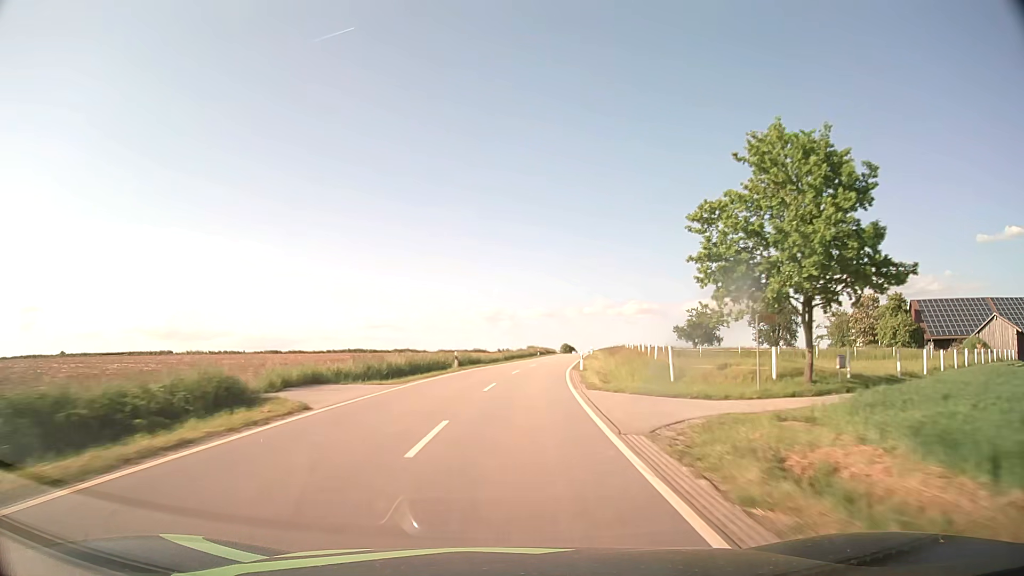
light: Day
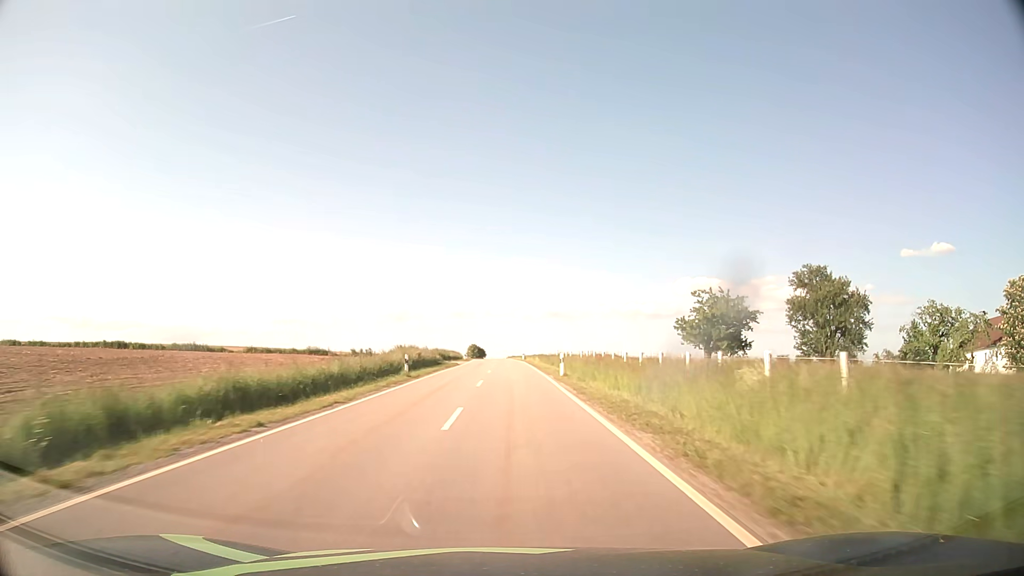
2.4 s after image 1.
(+4.6, +57.8) m; +8°
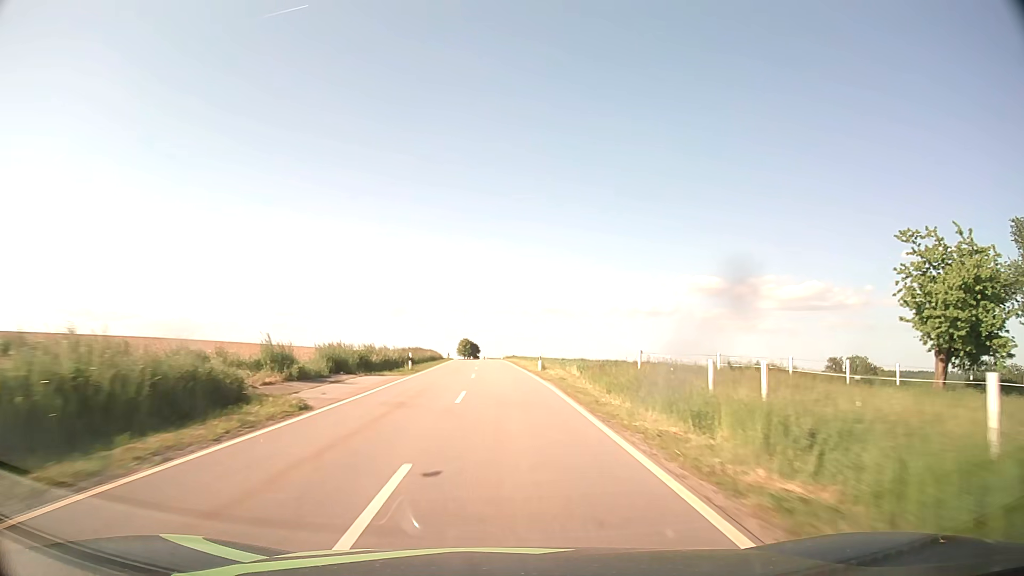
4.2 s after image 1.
(+0.2, +43.7) m; 0°
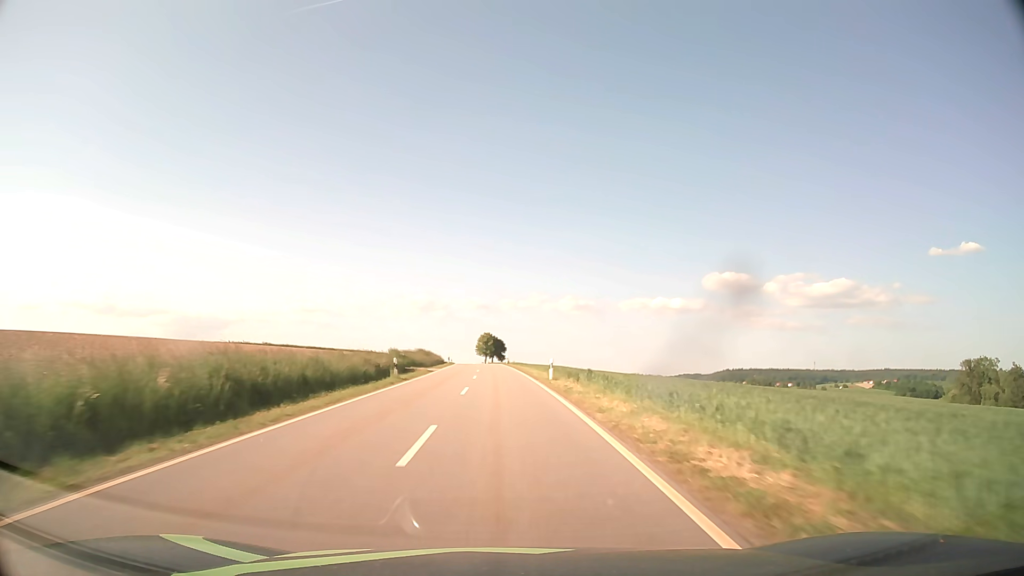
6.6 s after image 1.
(-1.1, +56.8) m; -2°
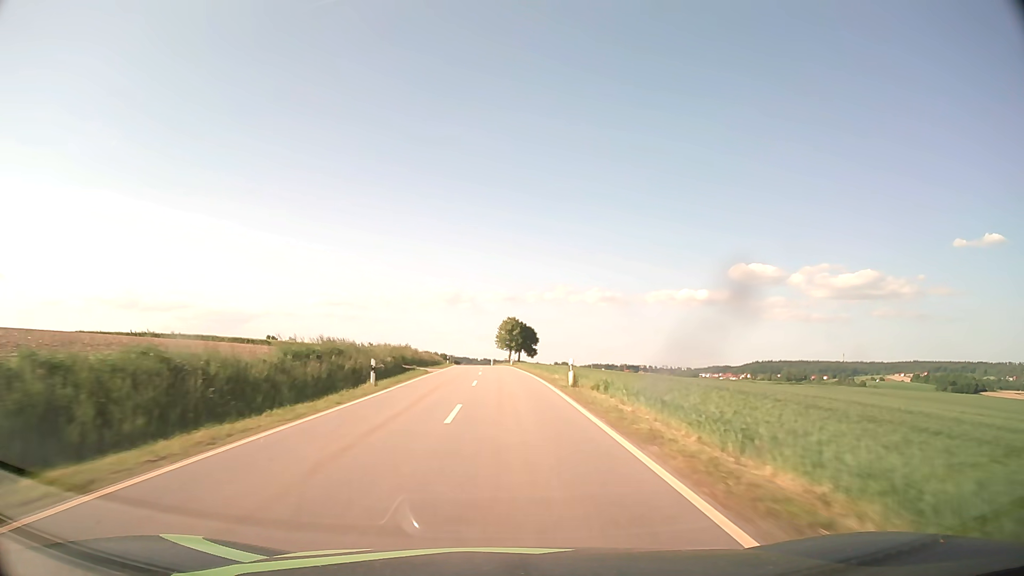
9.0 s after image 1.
(-1.1, +56.4) m; -2°
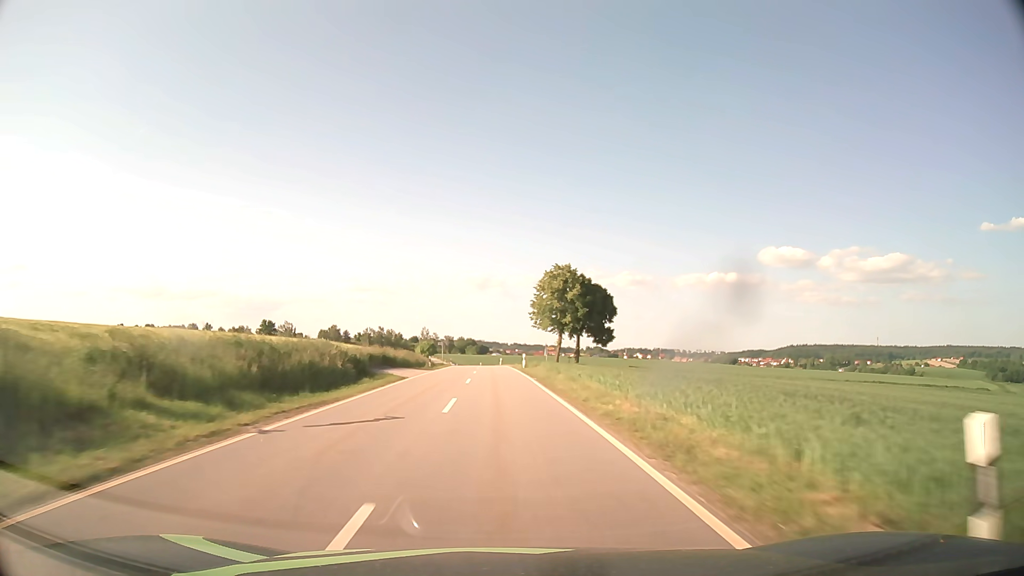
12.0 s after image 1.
(-1.5, +71.2) m; -2°
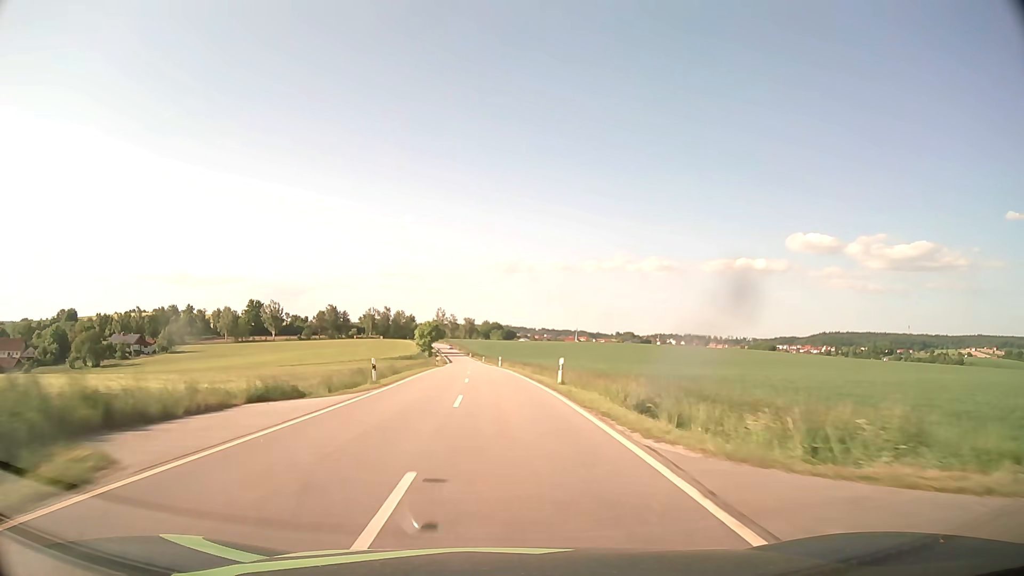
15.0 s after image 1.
(-1.8, +71.5) m; -2°
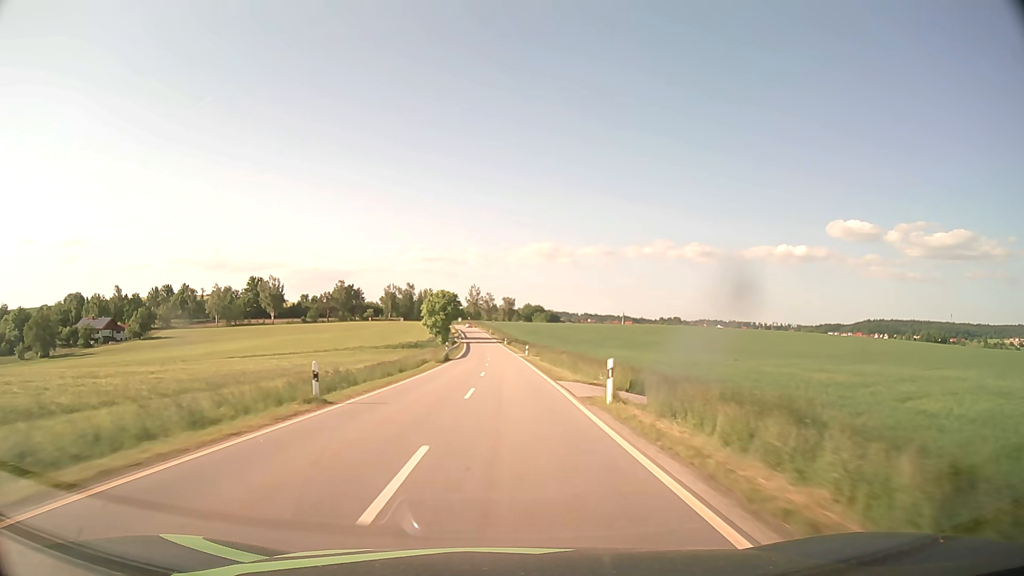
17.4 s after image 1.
(-2.0, +59.1) m; -3°
(0, +10) (0, +20) (0, +30) (0, +40) (0, +50) (-1, +60) (-1, +70) (-1, +80) (-2, +90) (-2, +100) m
